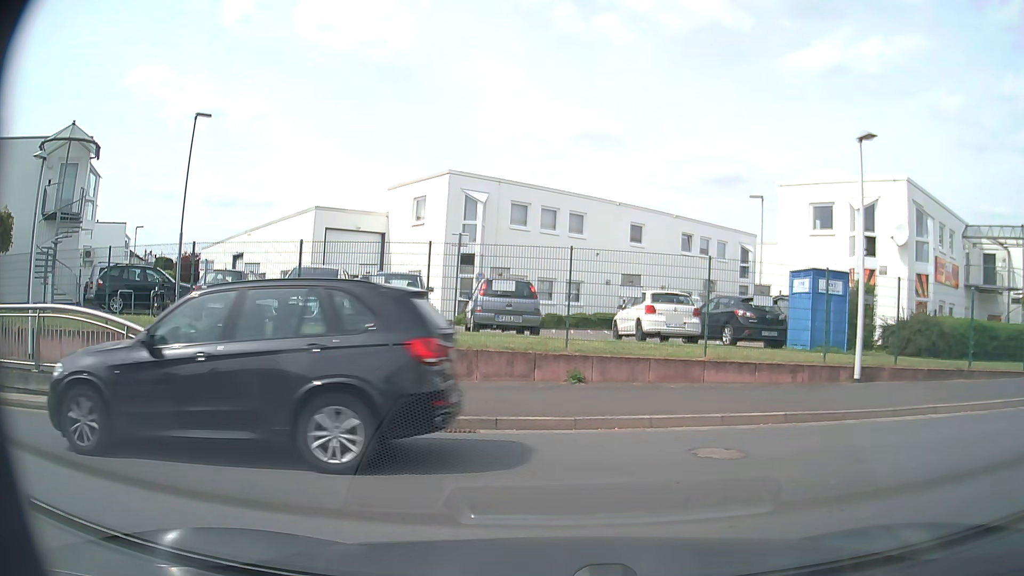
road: residential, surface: asphalt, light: Day
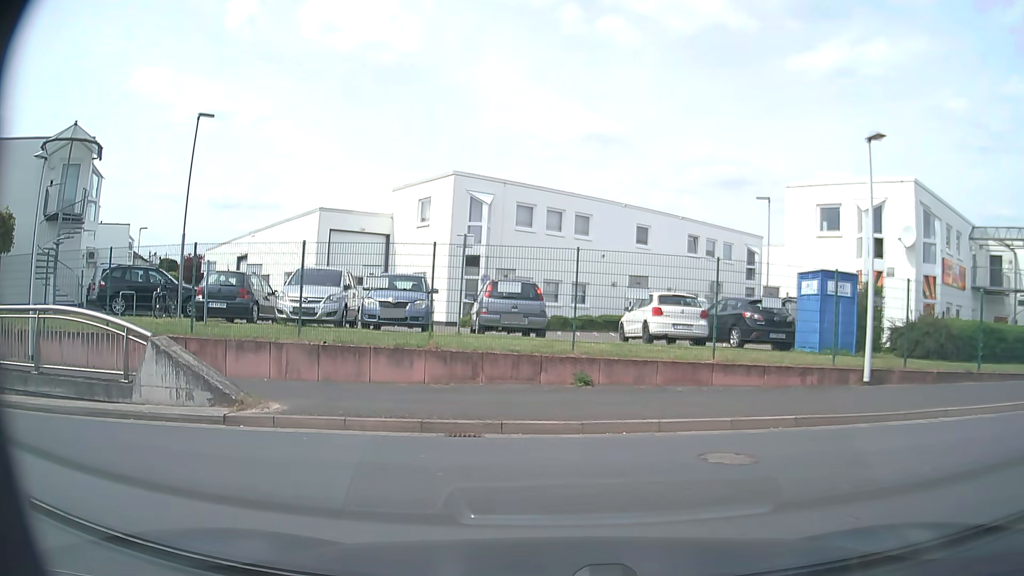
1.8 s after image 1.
(0.0, +0.2) m; 0°
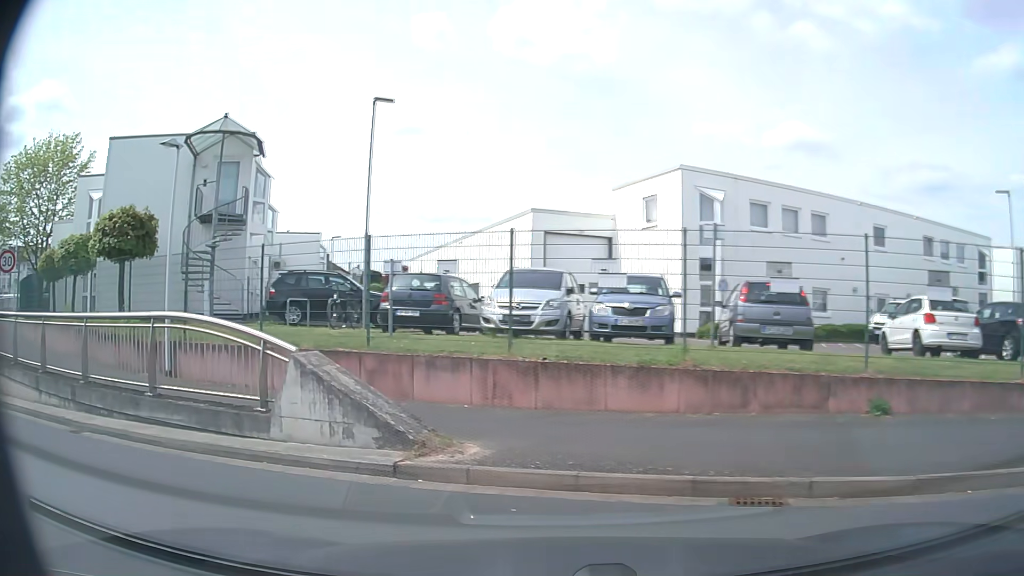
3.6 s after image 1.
(-0.4, +3.2) m; -18°
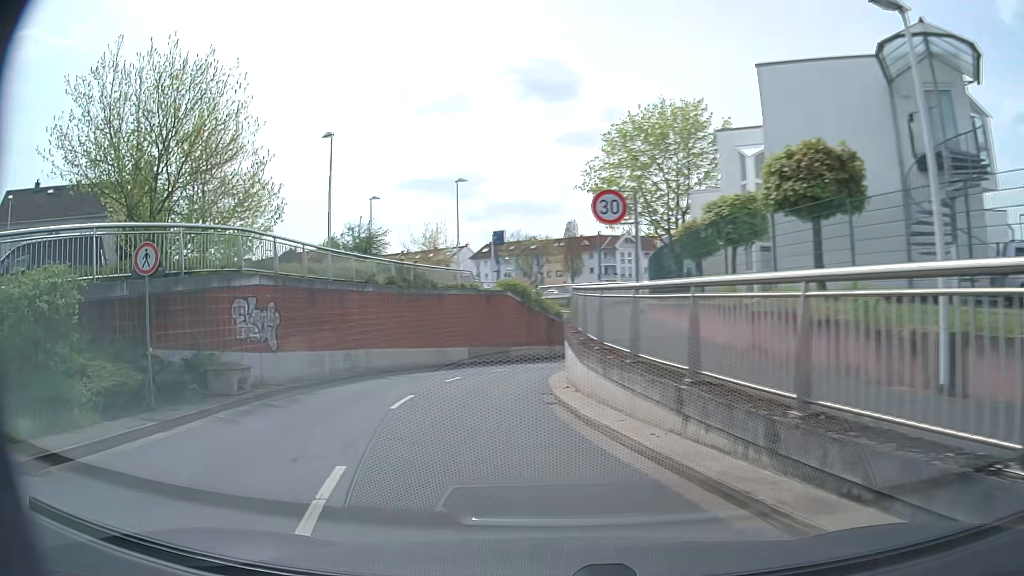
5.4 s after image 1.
(-3.6, +5.9) m; -58°
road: unclassified
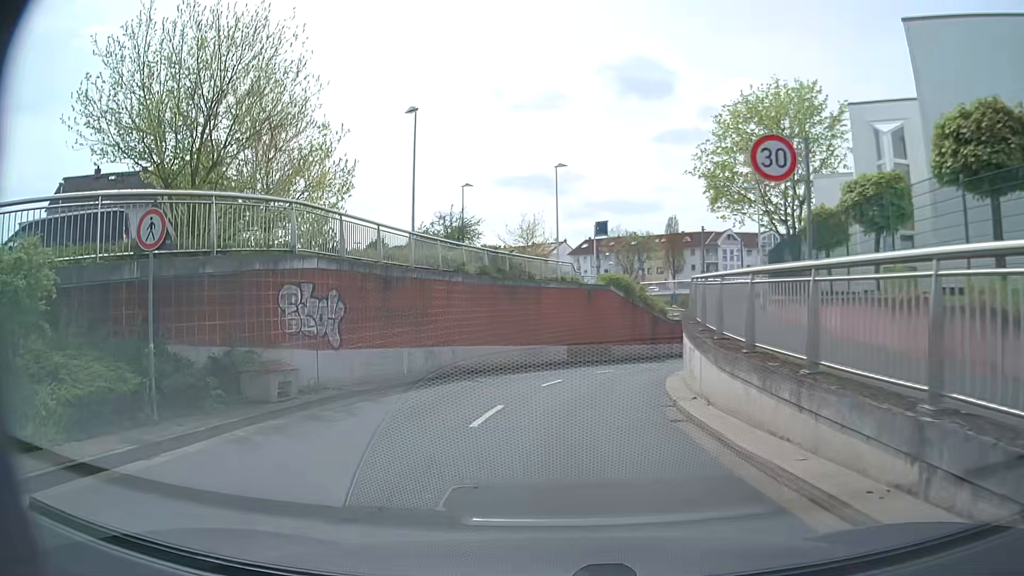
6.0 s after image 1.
(-0.3, +3.2) m; -9°
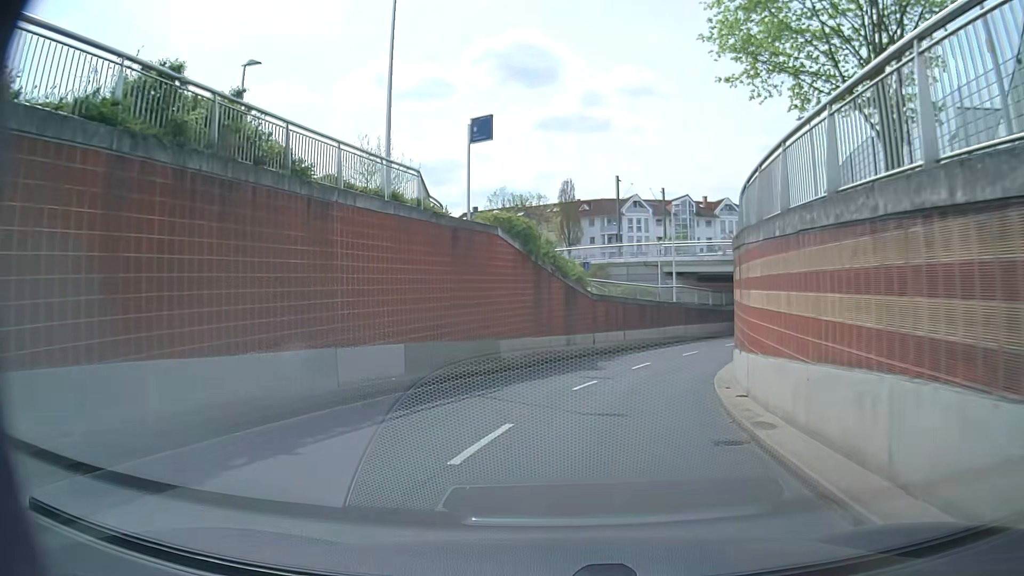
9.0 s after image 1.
(+1.1, +20.9) m; +10°
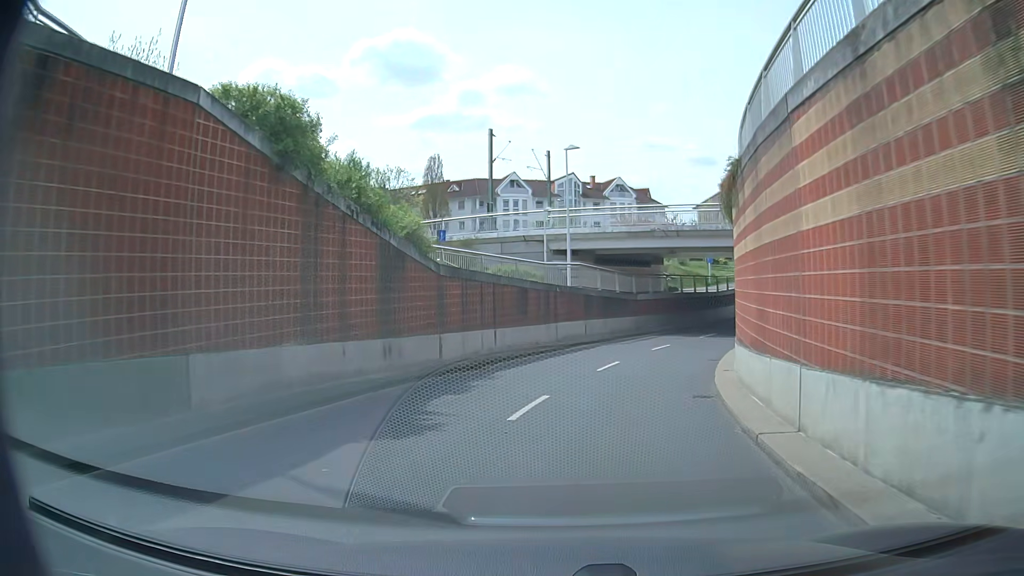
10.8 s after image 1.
(+1.3, +14.6) m; +12°
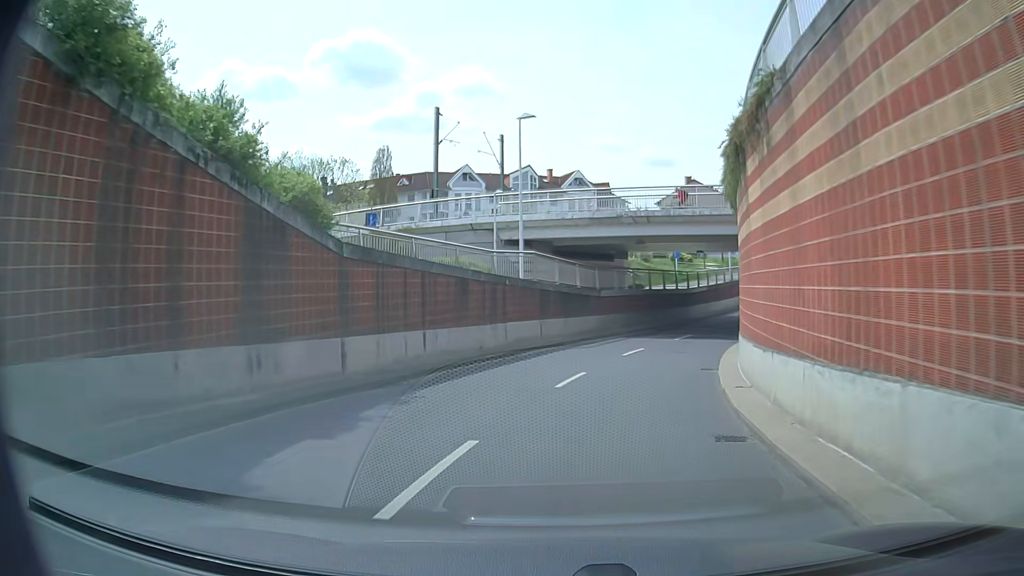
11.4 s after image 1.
(0.0, +5.2) m; +2°
(+1, +10) (+2, +20) (+6, +29) (+10, +38) (+15, +47) (+20, +56) (+25, +64) (+30, +73) (+35, +82) (+40, +90) m
